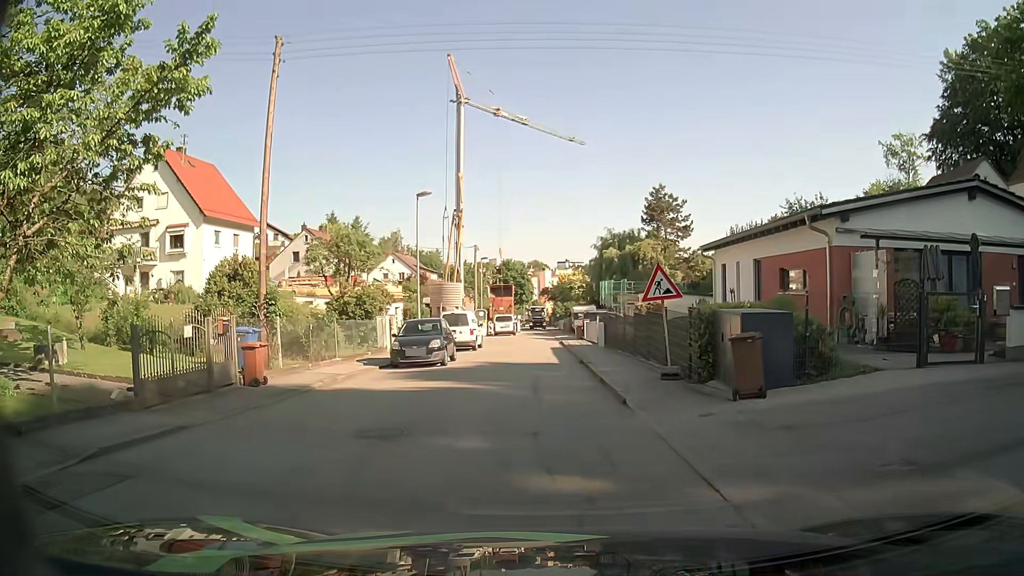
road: residential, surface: asphalt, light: Day
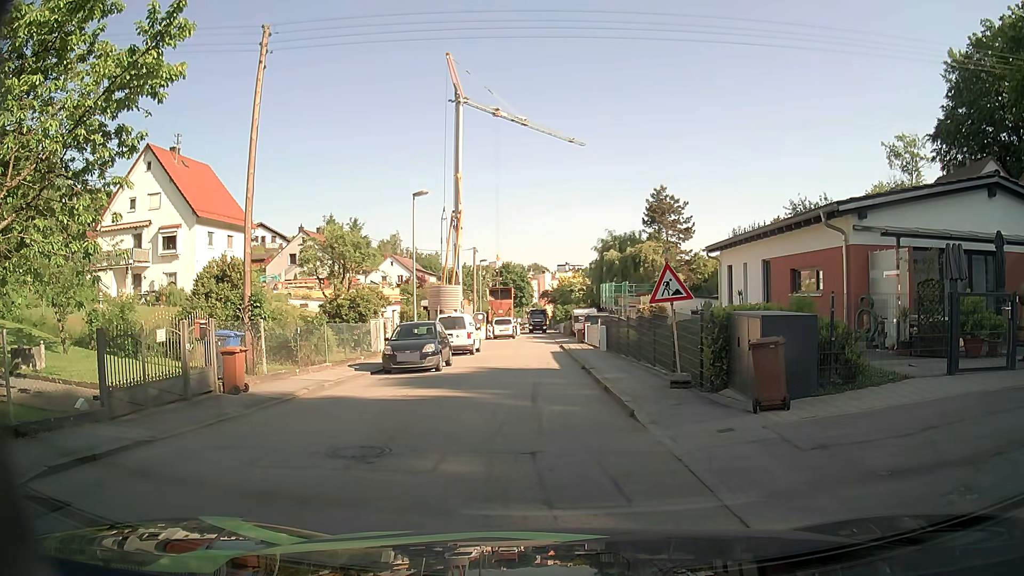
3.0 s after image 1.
(0.0, +1.0) m; 0°
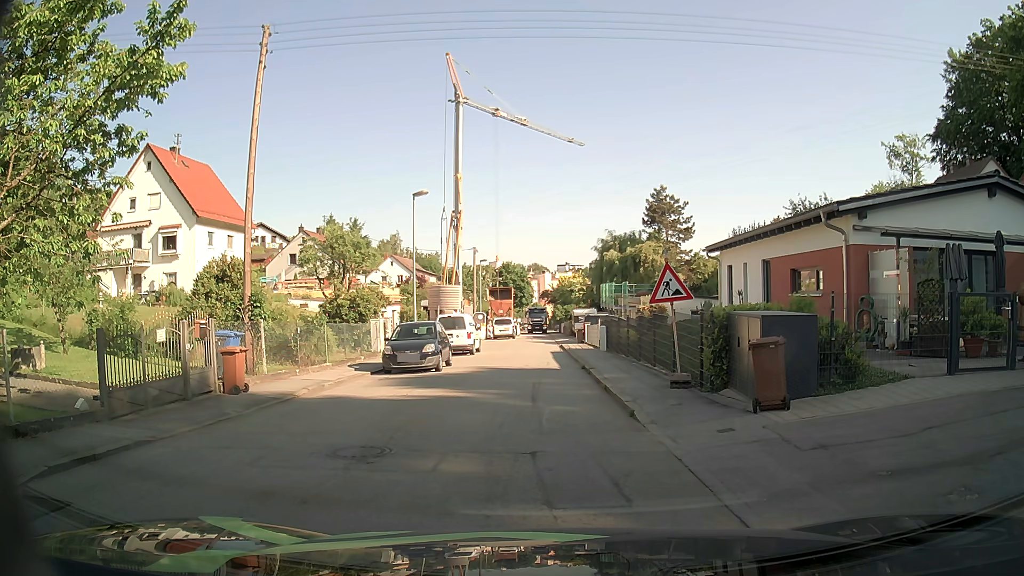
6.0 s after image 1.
(0.0, 0.0) m; 0°
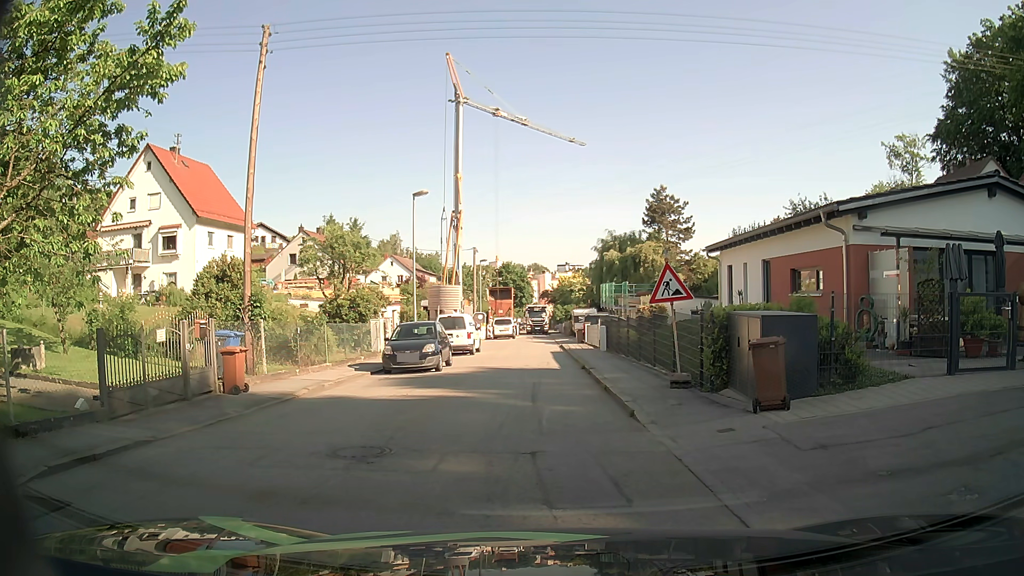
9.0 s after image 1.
(0.0, 0.0) m; 0°
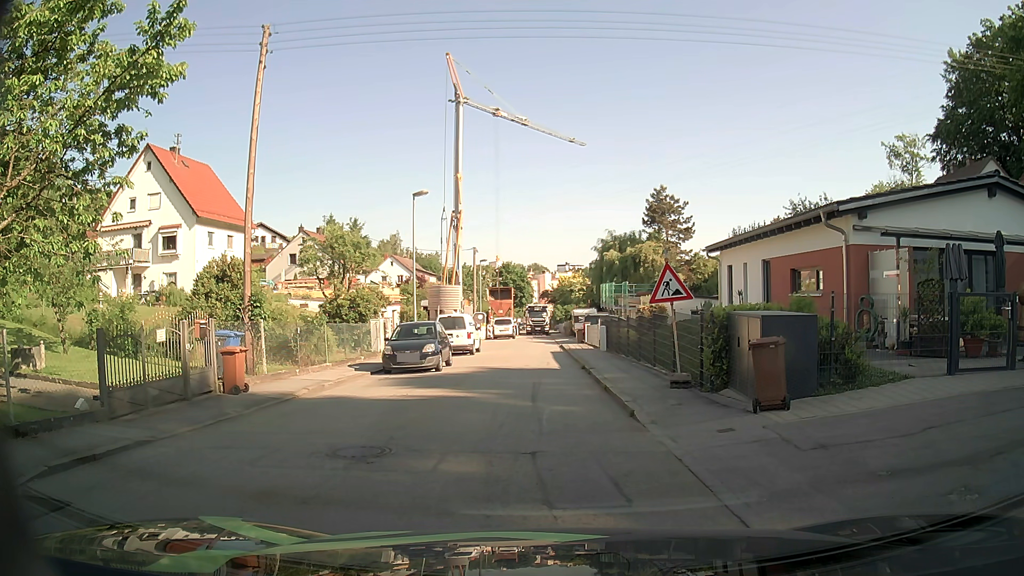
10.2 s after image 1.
(0.0, 0.0) m; 0°
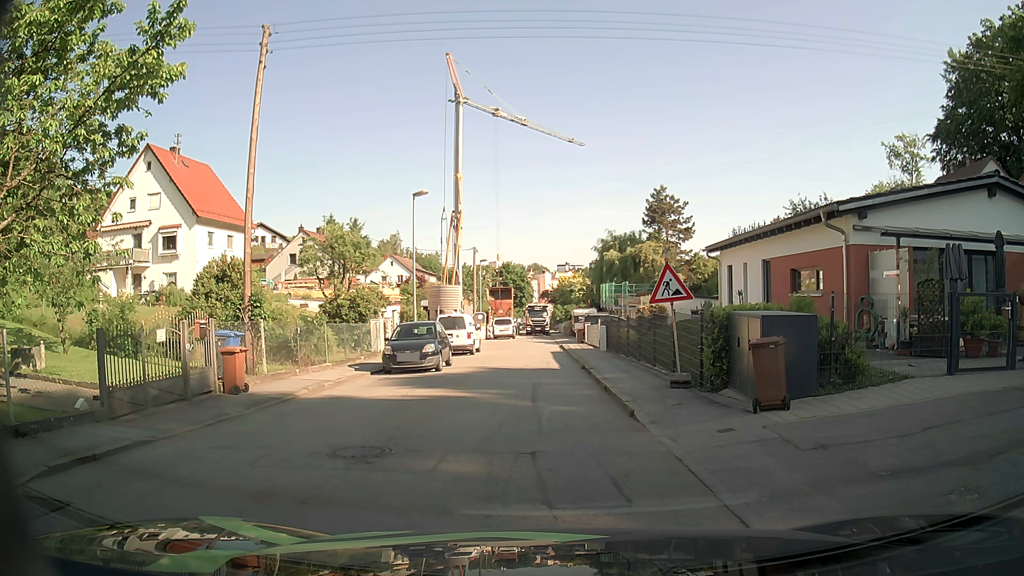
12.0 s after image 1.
(0.0, 0.0) m; 0°
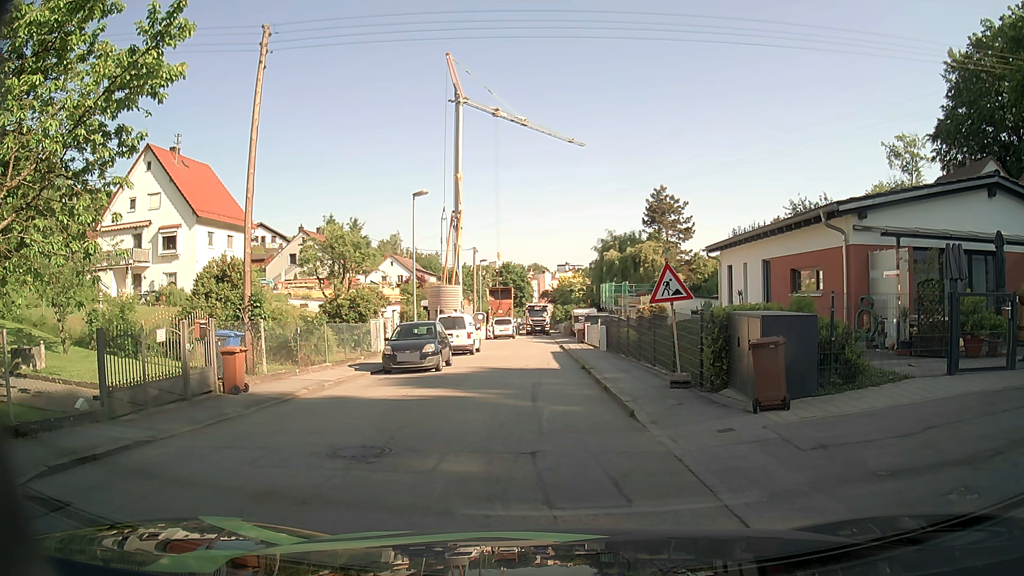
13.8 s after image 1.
(0.0, 0.0) m; 0°
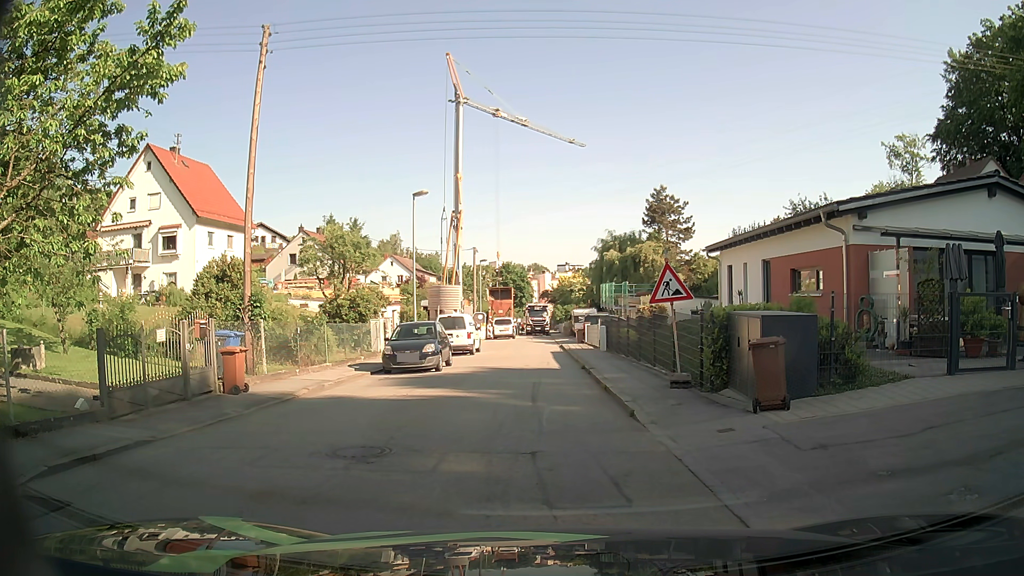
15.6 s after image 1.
(0.0, 0.0) m; 0°
